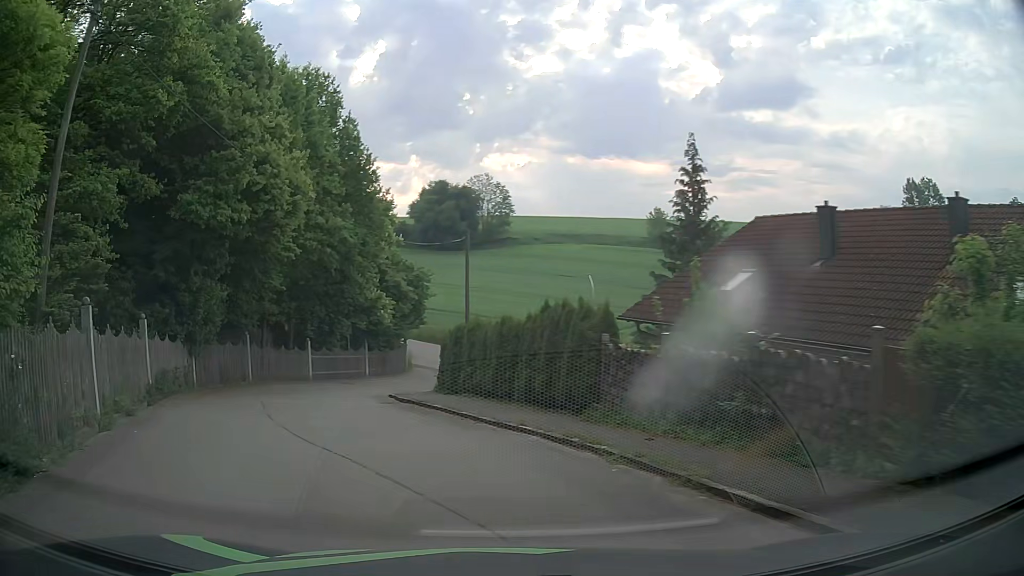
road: residential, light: Day
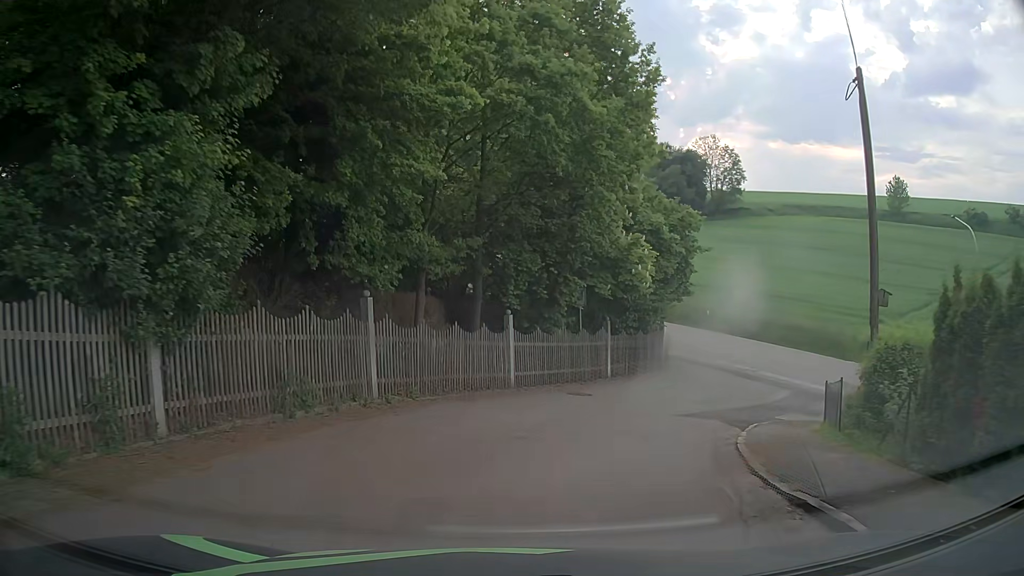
(-4.4, +15.9) m; -20°
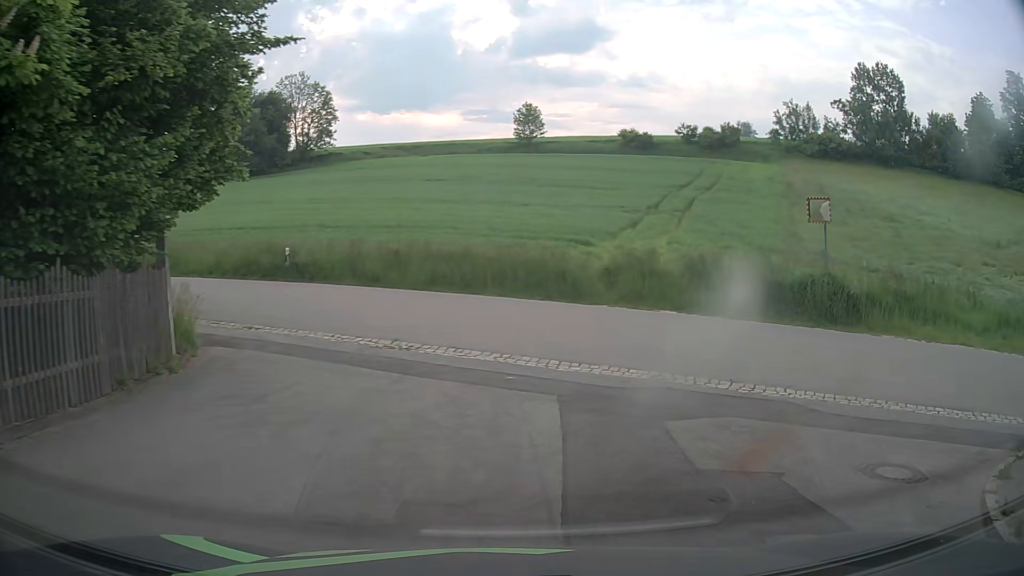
(+4.6, +18.1) m; +36°
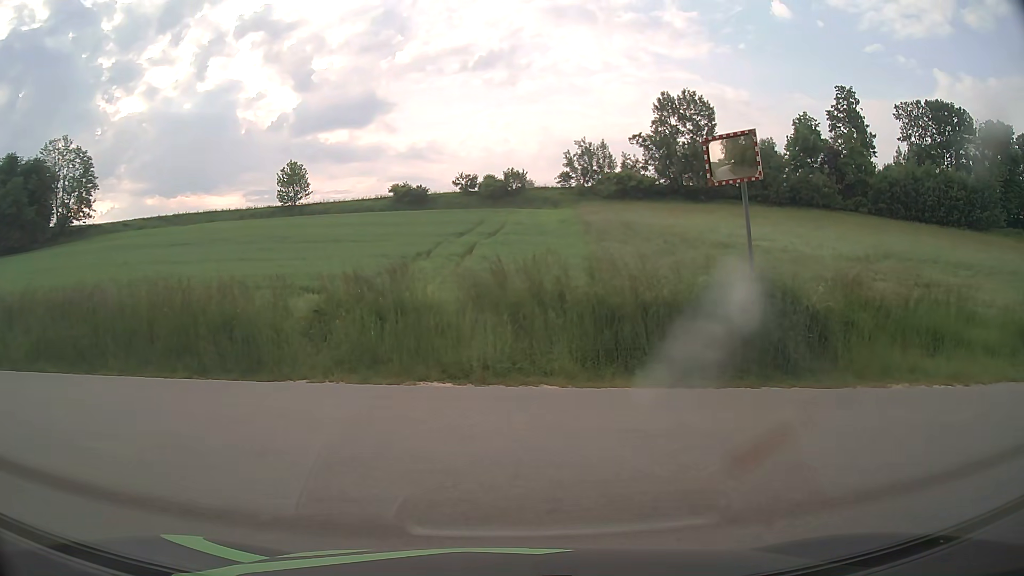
(+1.6, +8.9) m; +19°
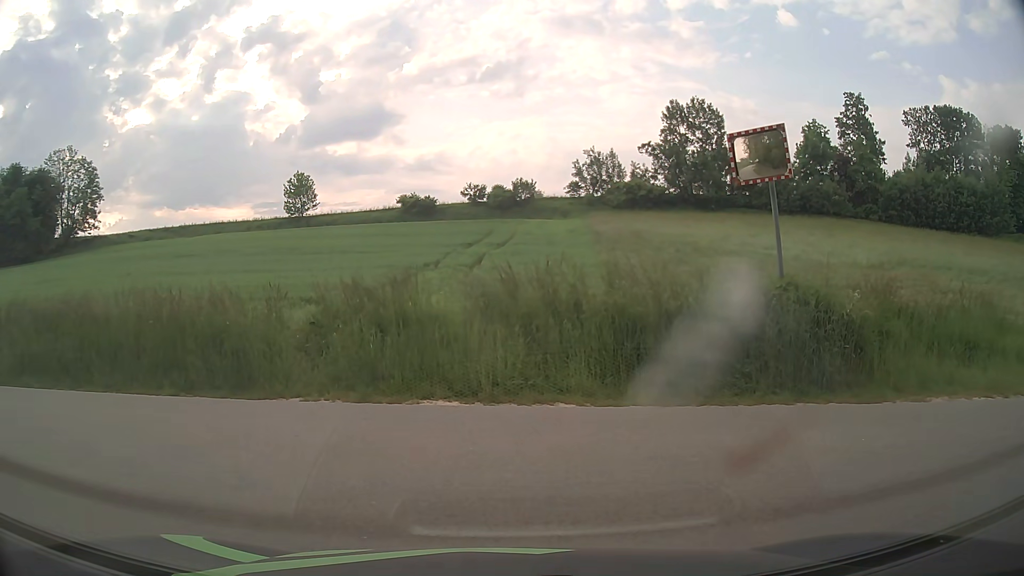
(0.0, +0.7) m; 0°
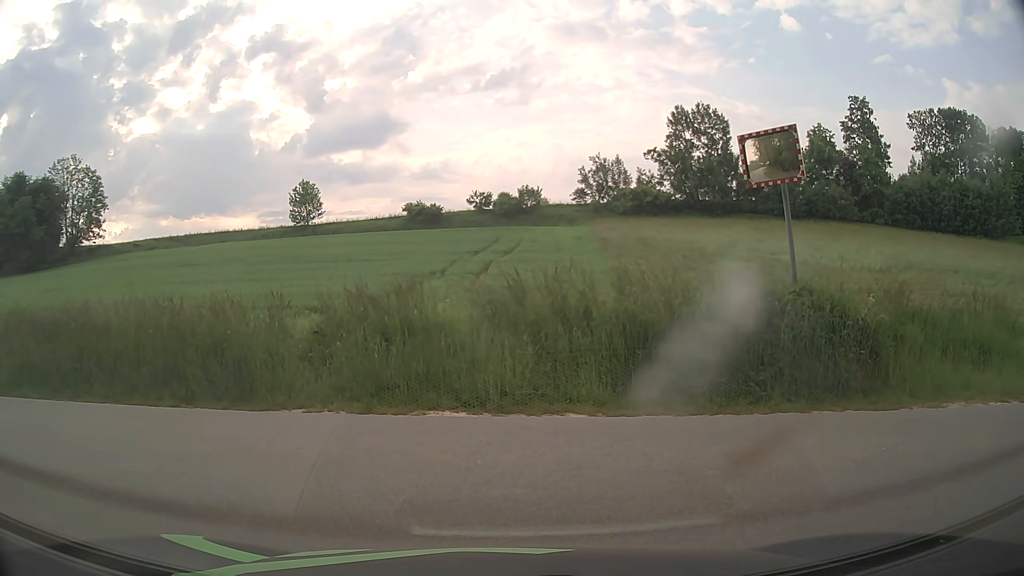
(0.0, +0.3) m; 0°
